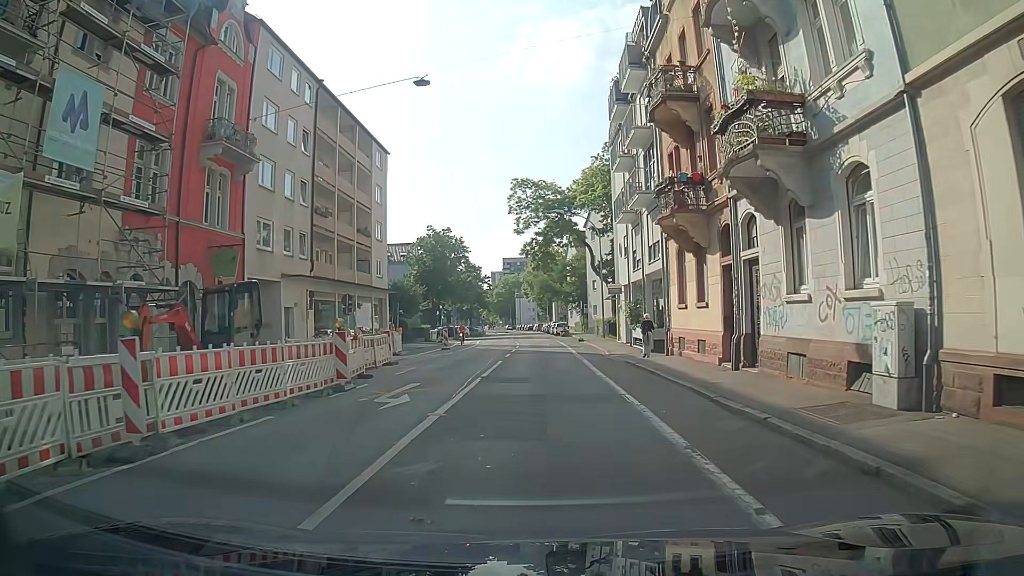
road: residential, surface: asphalt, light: Day
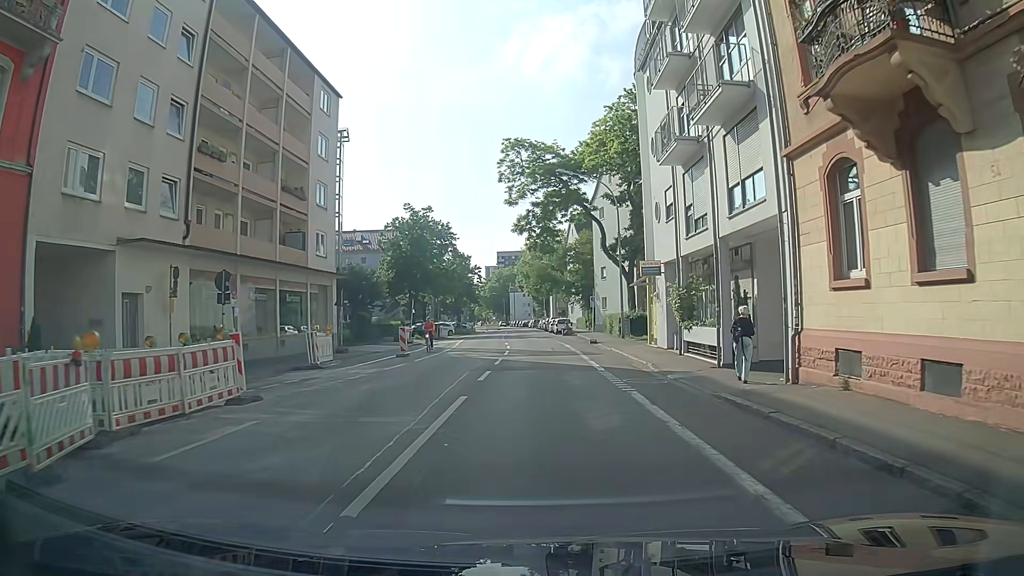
(-0.1, +13.1) m; 0°
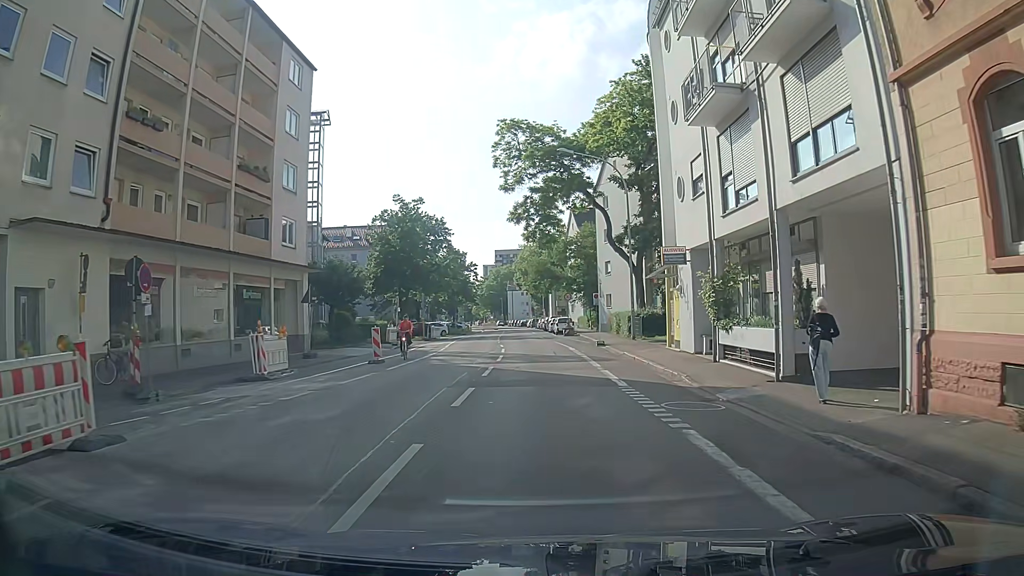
(0.0, +4.8) m; 0°
